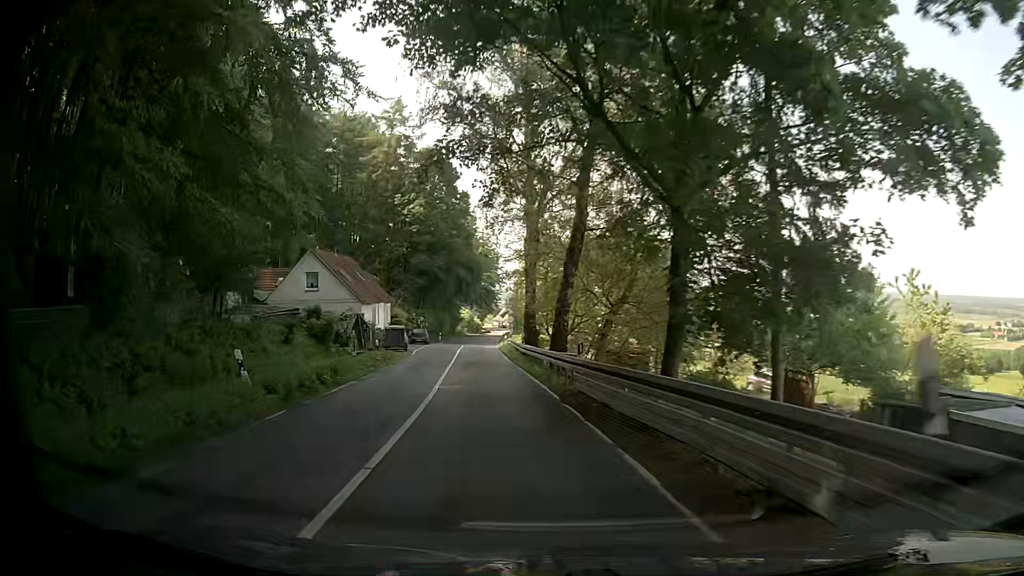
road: secondary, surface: asphalt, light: Day
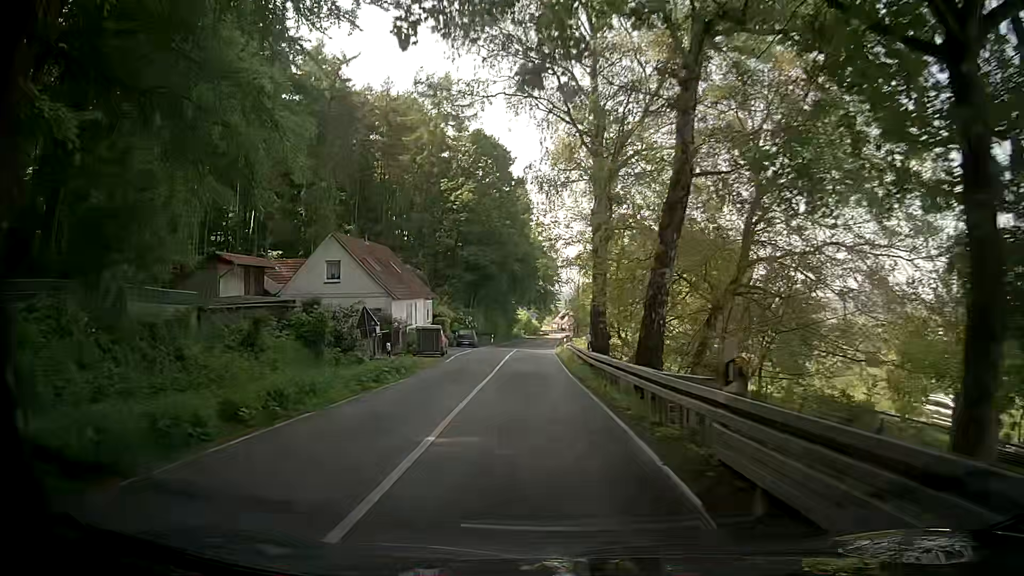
(-0.6, +8.3) m; -7°
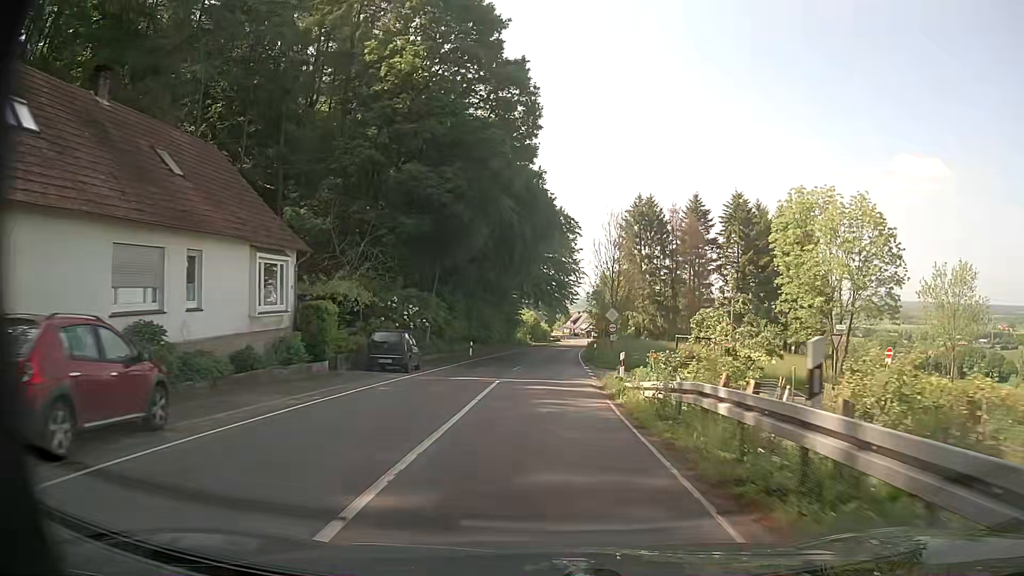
(-1.3, +33.5) m; -2°
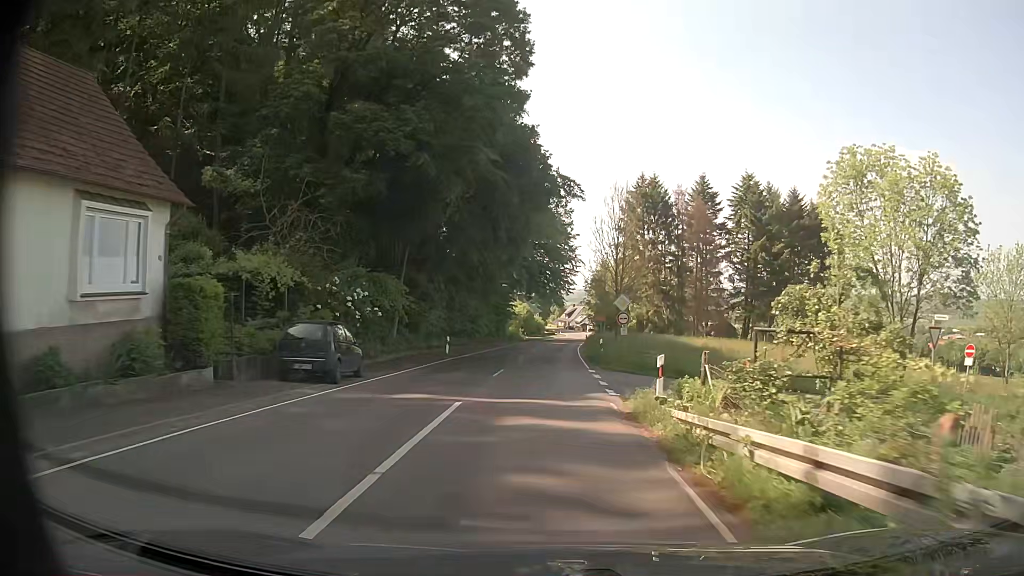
(0.0, +8.3) m; +1°
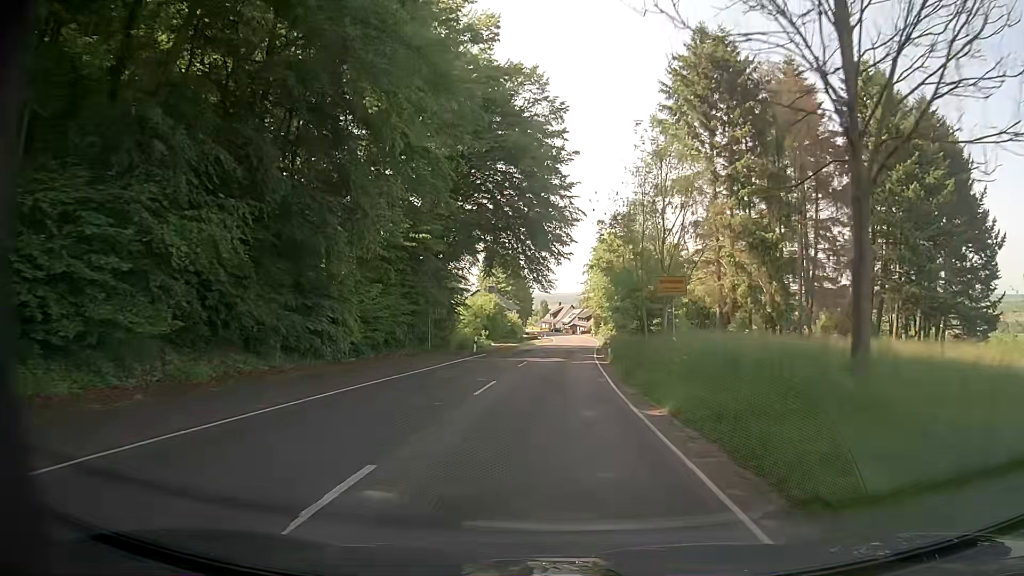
(+0.8, +42.6) m; +2°
(0, +10) (0, +20) (0, +30) (+1, +40) (+1, +50) (+2, +60) (+3, +70) (+3, +80) (+4, +90) (+5, +100) m
